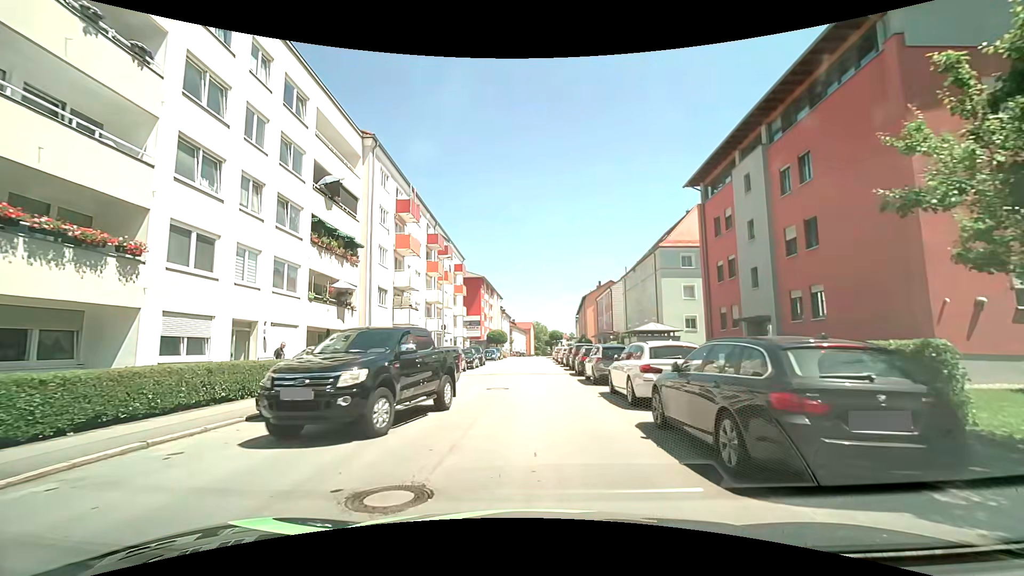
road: tertiary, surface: asphalt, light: Day
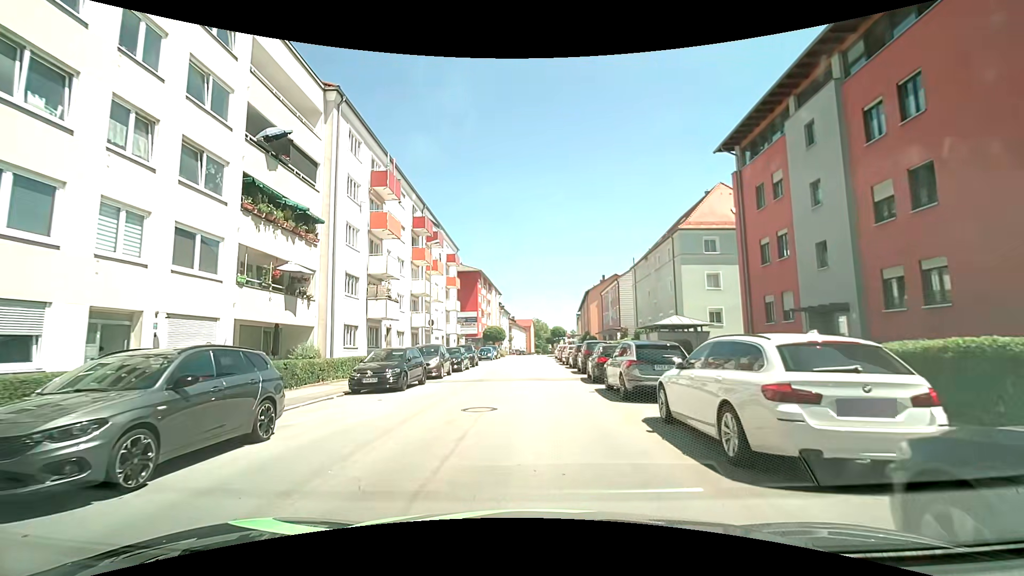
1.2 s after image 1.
(0.0, +5.8) m; 0°
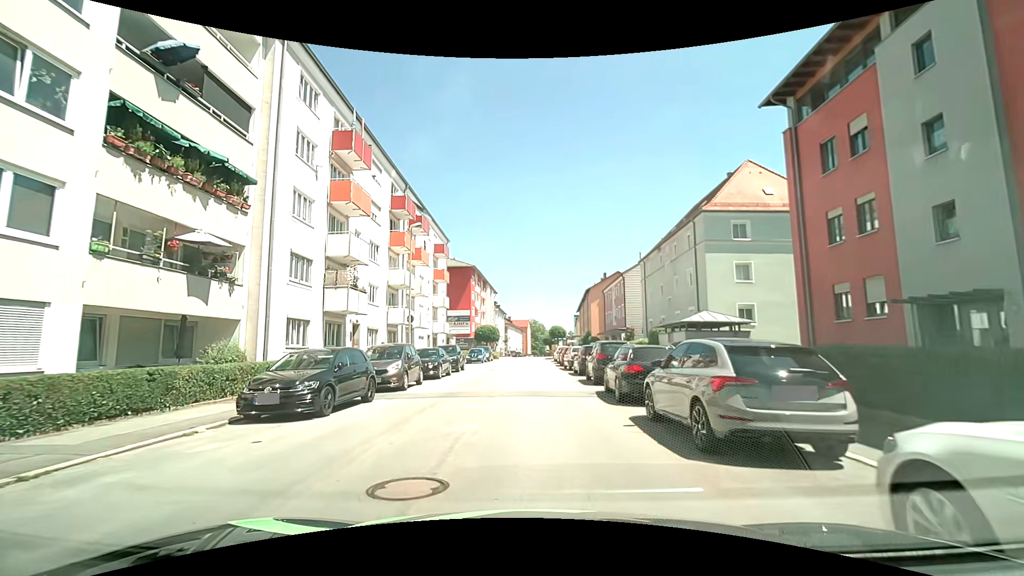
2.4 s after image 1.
(0.0, +6.0) m; 0°
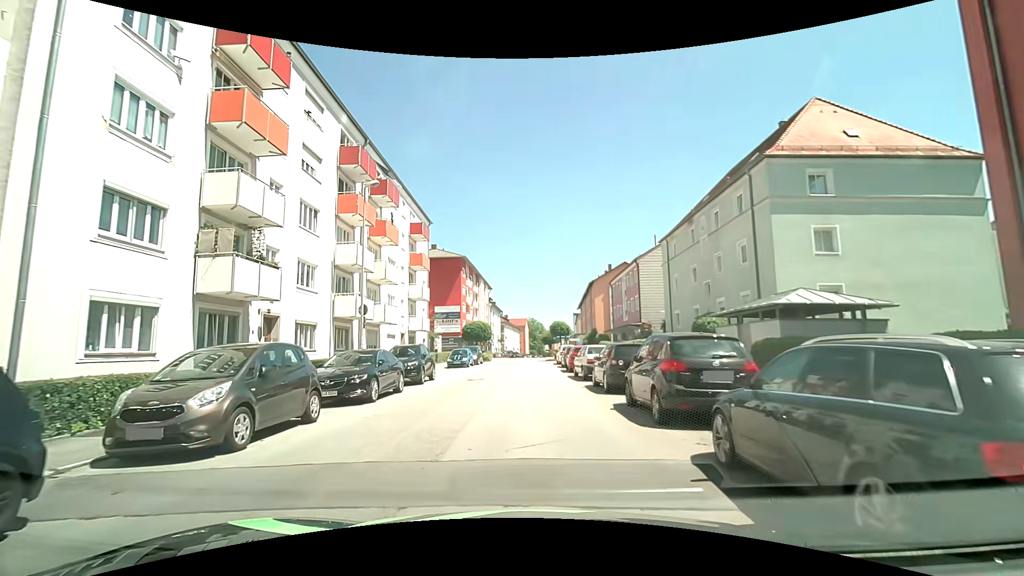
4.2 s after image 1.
(+0.1, +9.4) m; +1°
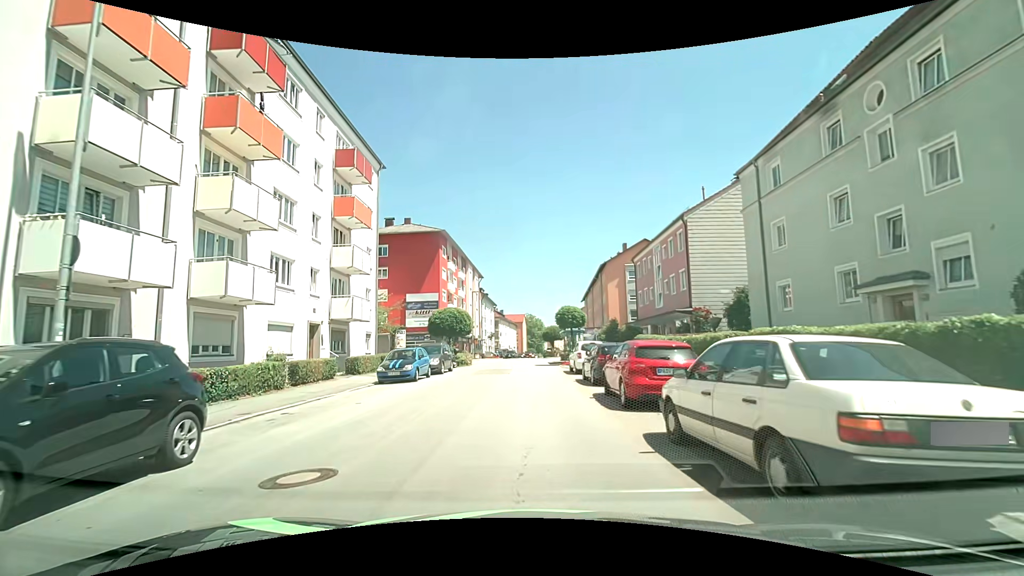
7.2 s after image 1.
(-0.1, +16.3) m; 0°
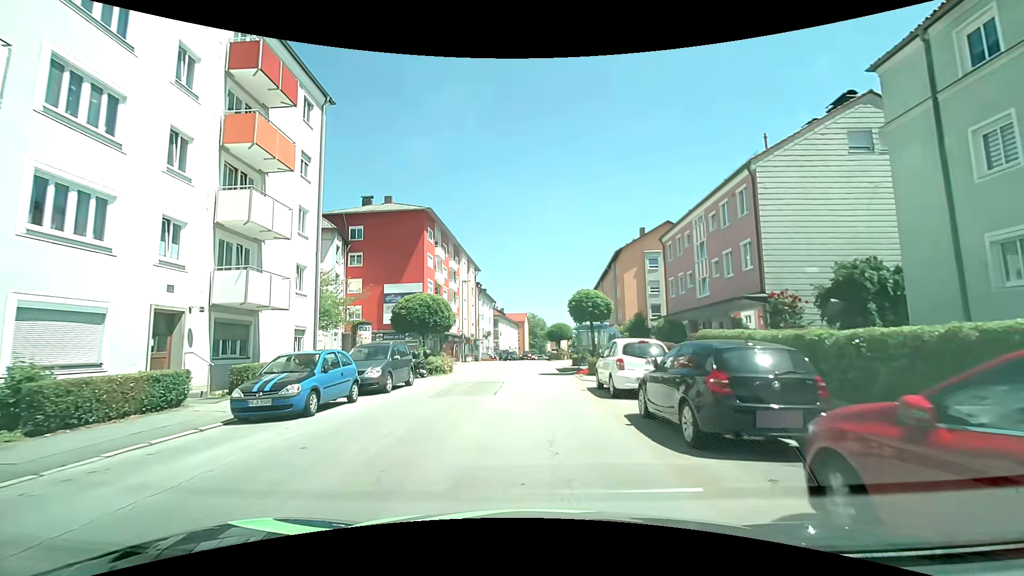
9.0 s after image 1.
(-0.1, +10.1) m; 0°
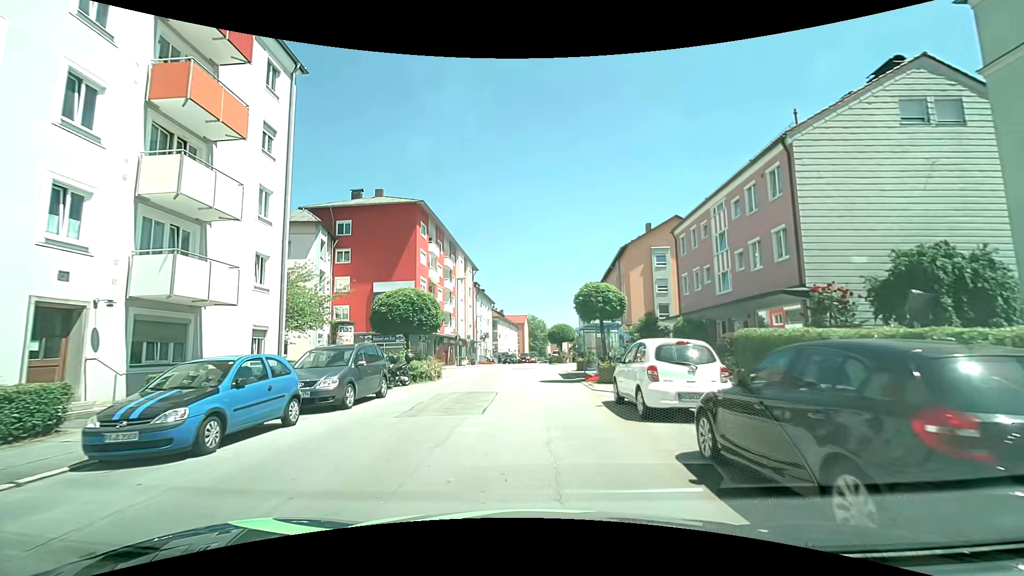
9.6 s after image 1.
(0.0, +3.4) m; -1°
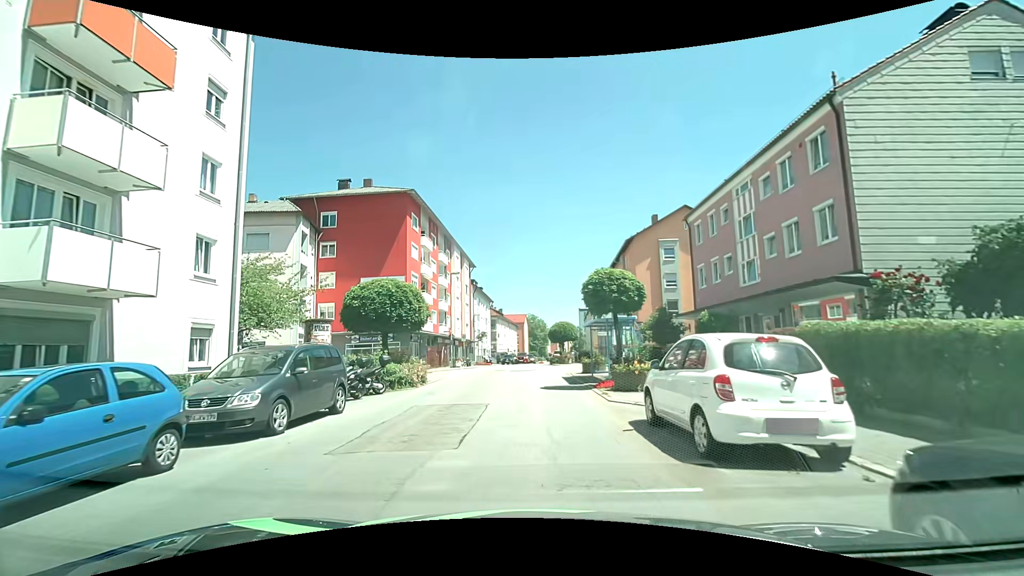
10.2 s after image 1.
(0.0, +3.4) m; +1°
(0, +10) (0, +20) (0, +30) (0, +40) (0, +50) (0, +60) (0, +70) (+1, +80) (+1, +90) (+2, +100) m
